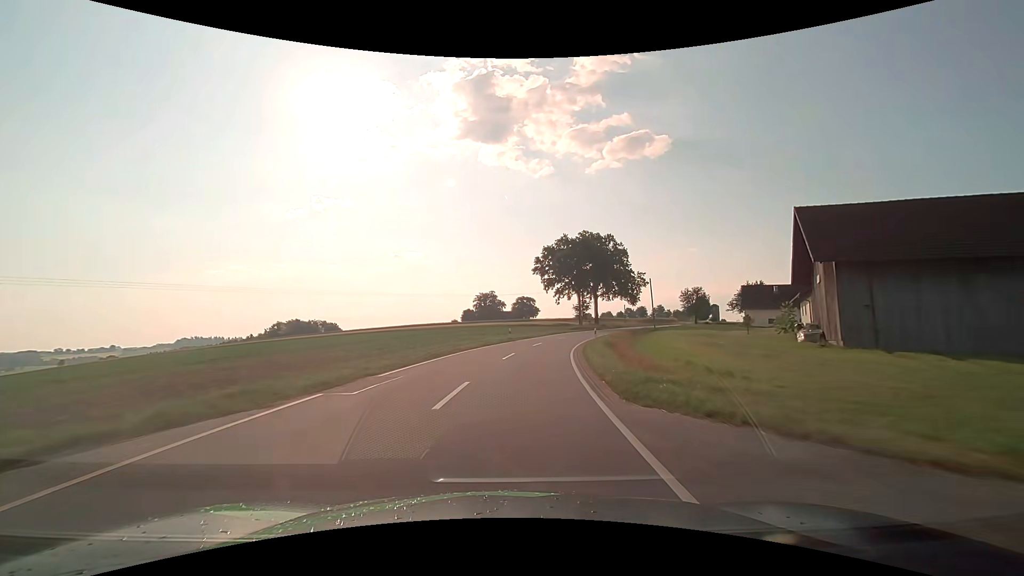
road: tertiary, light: Day
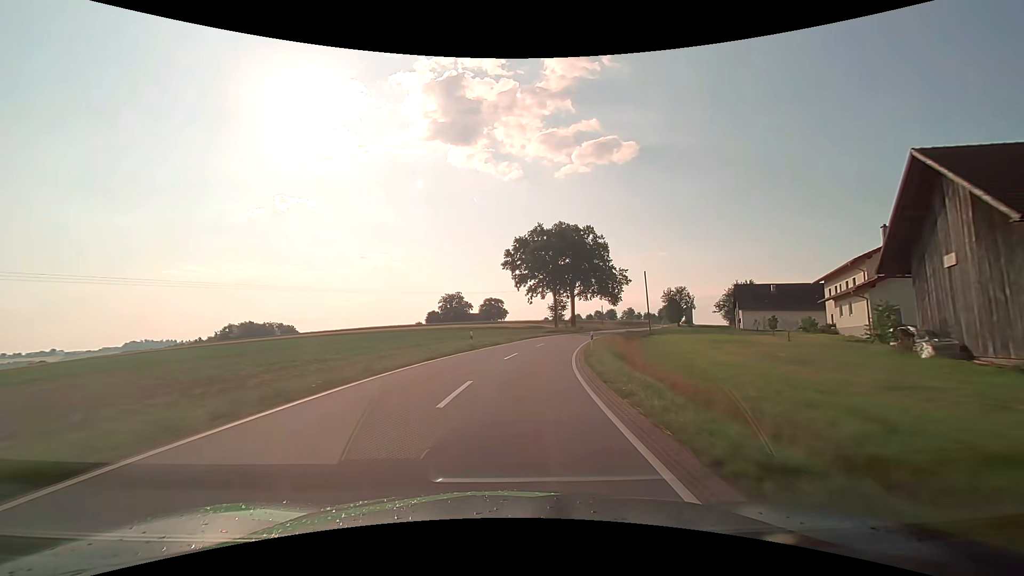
(+0.3, +12.0) m; +4°
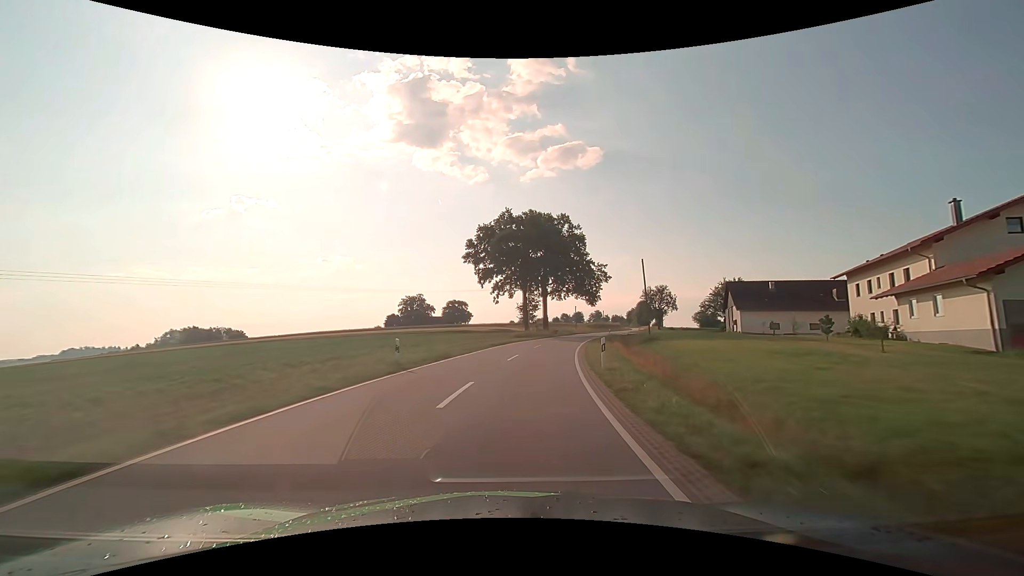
(+0.4, +11.9) m; +4°
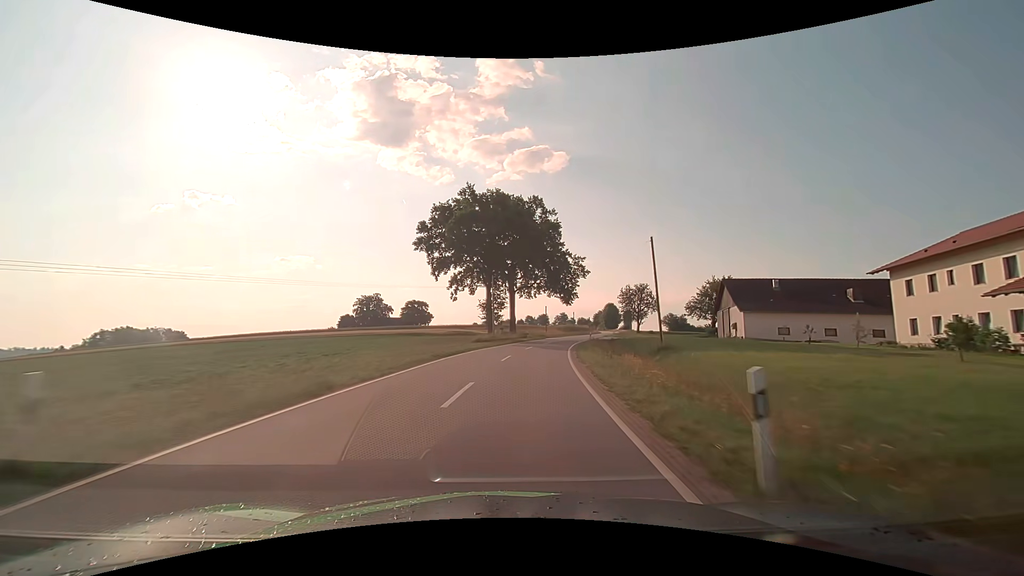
(+0.4, +12.0) m; +4°
